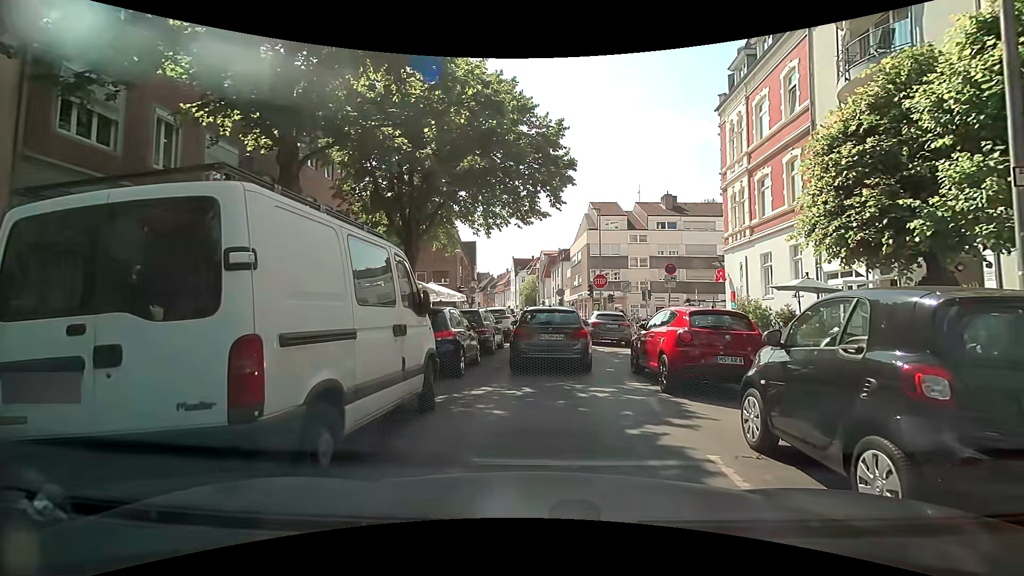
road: residential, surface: asphalt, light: Day
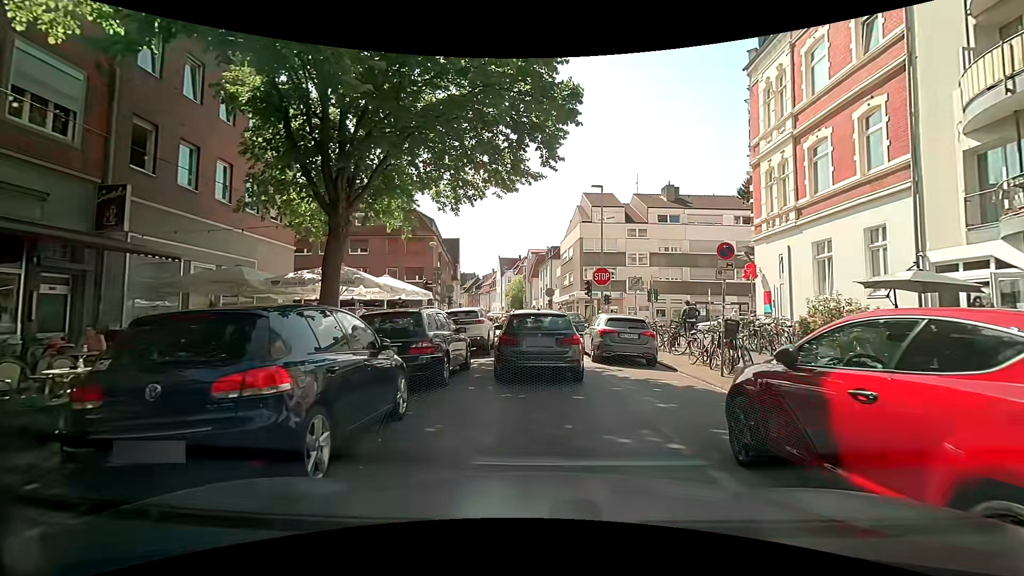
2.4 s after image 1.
(0.0, +6.5) m; +2°
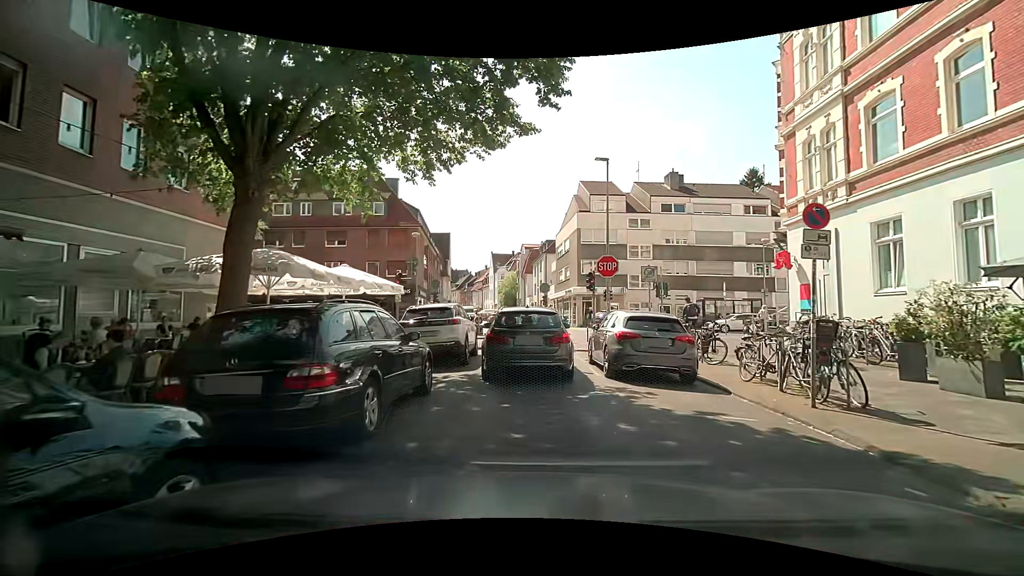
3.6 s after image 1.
(0.0, +4.0) m; 0°
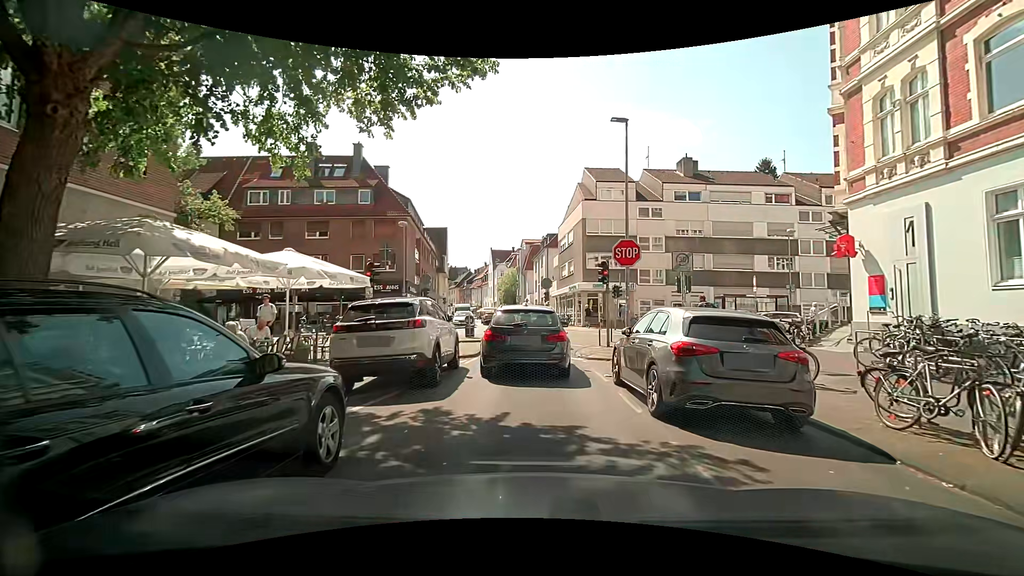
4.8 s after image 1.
(0.0, +4.0) m; -1°
